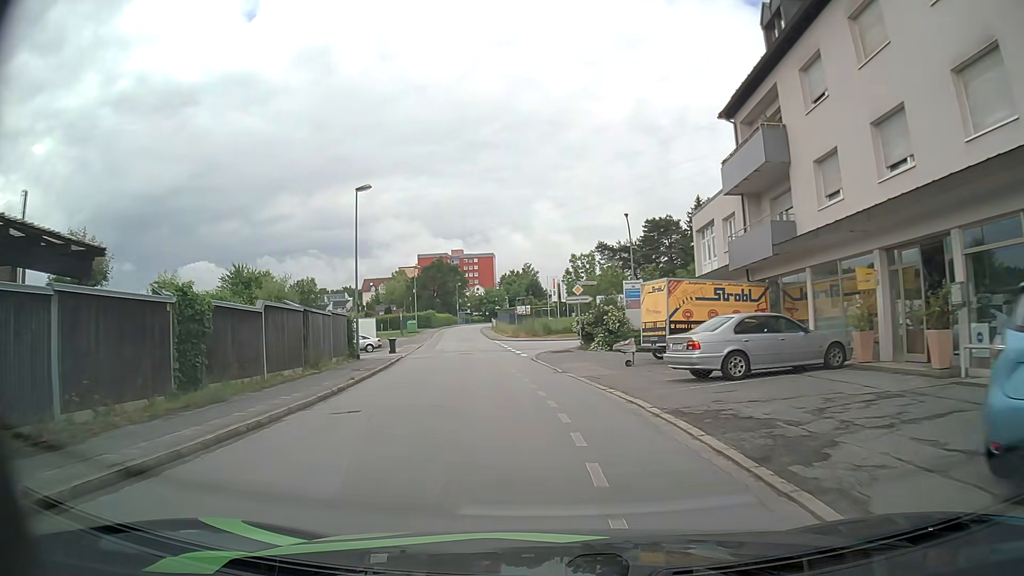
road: residential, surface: asphalt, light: Day
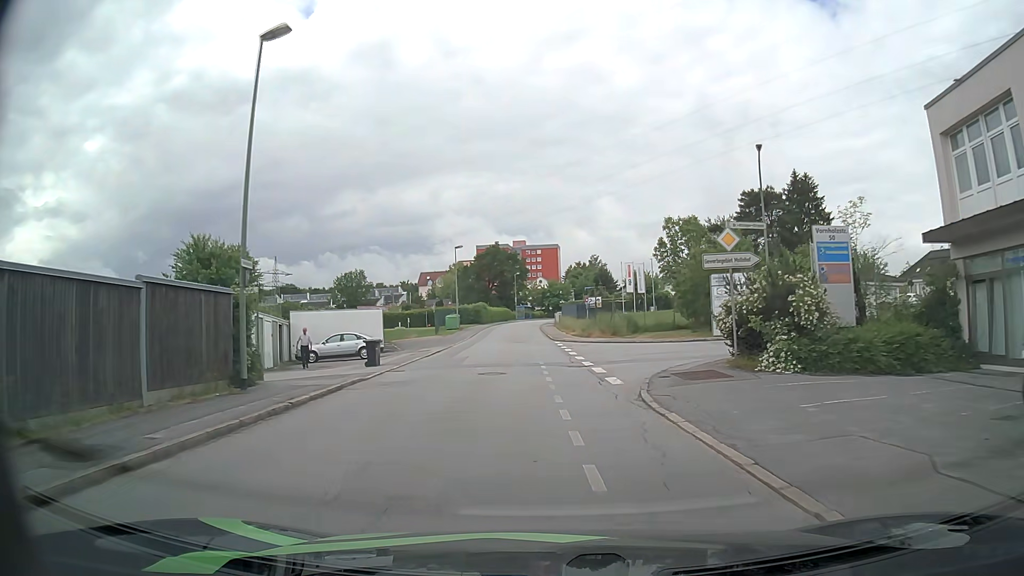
(-1.2, +18.2) m; -6°
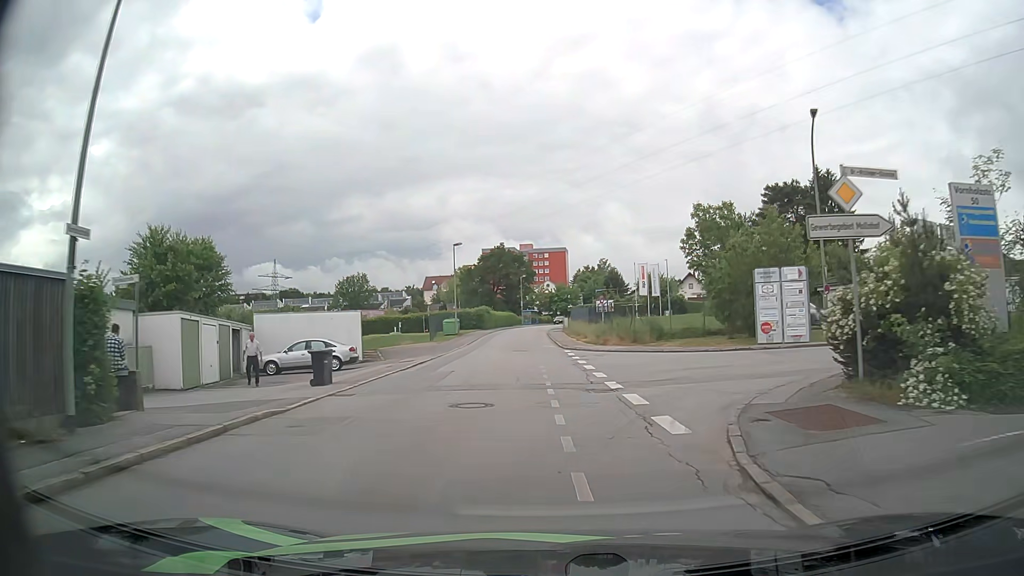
(0.0, +6.3) m; 0°
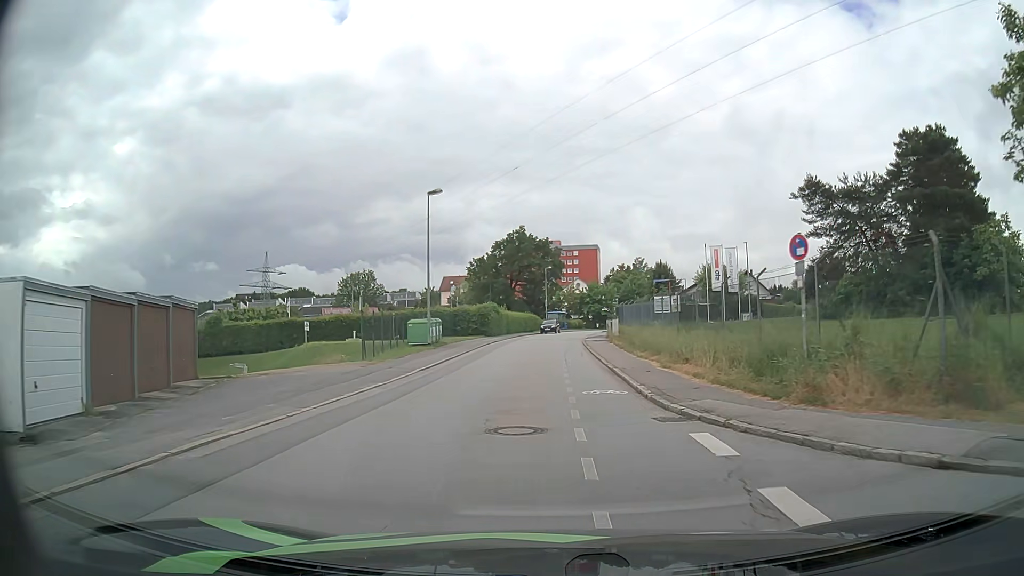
(-0.7, +25.2) m; -3°
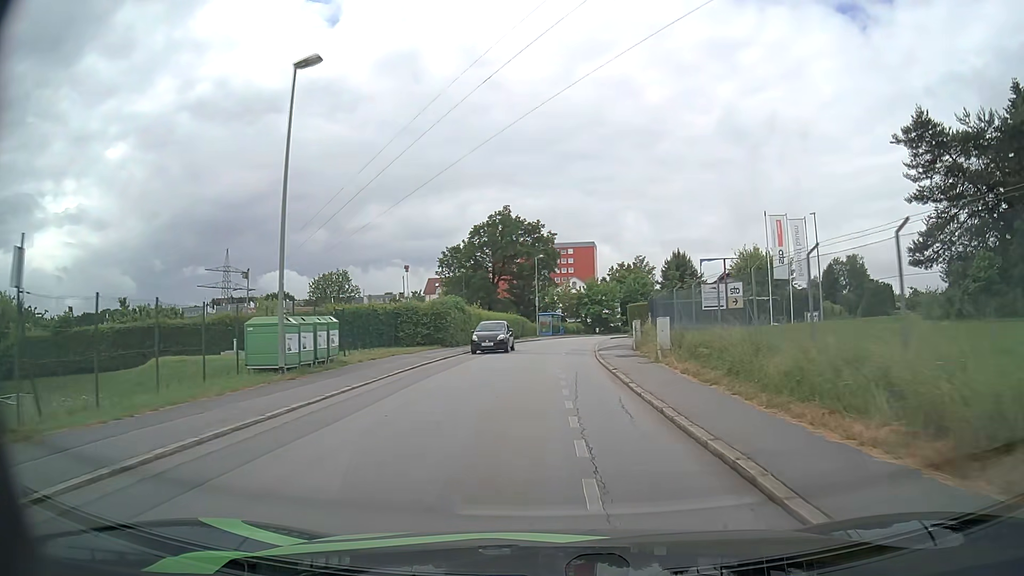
(+0.2, +19.0) m; +1°
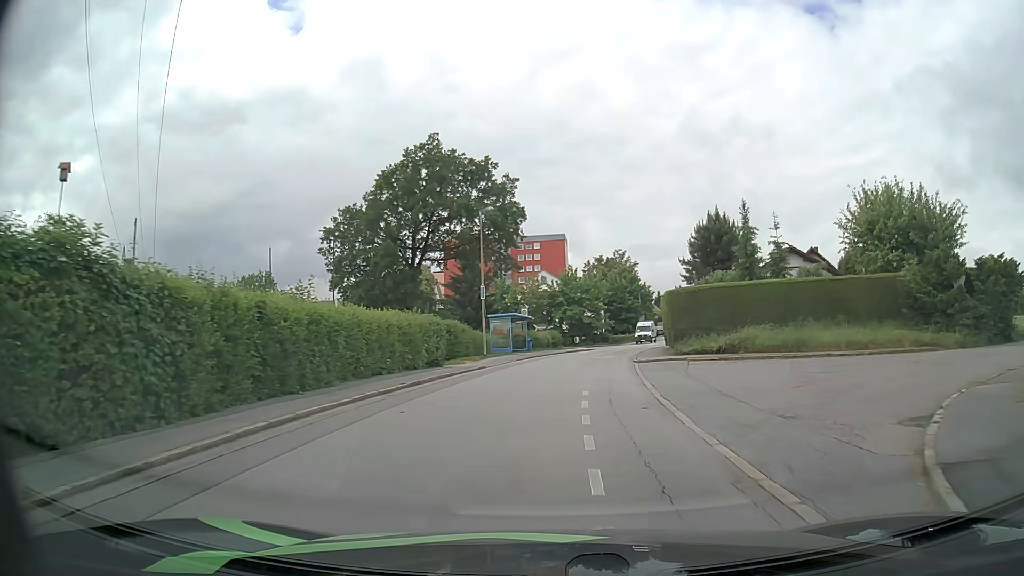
(+0.3, +31.3) m; +3°
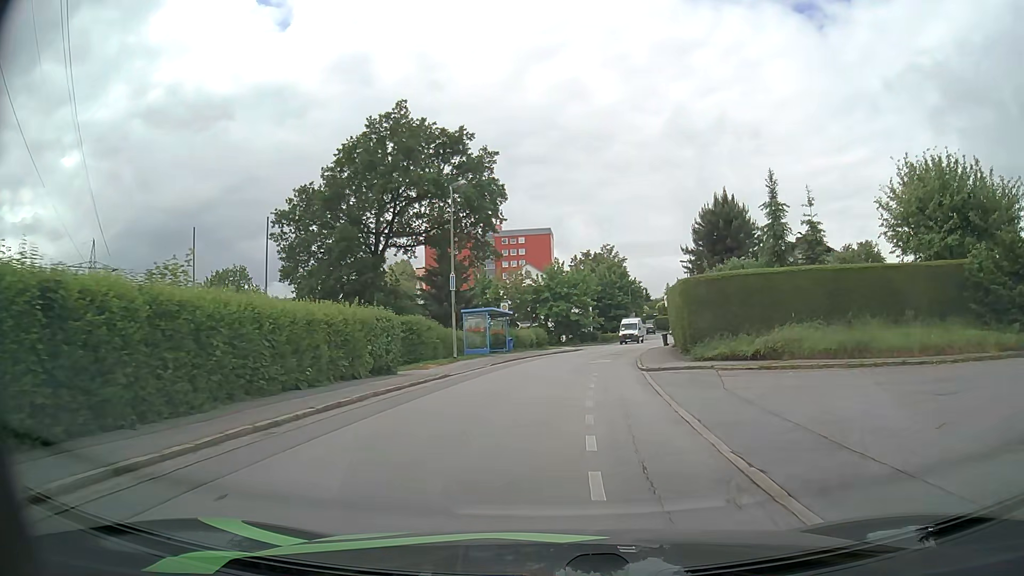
(+0.1, +6.2) m; +2°
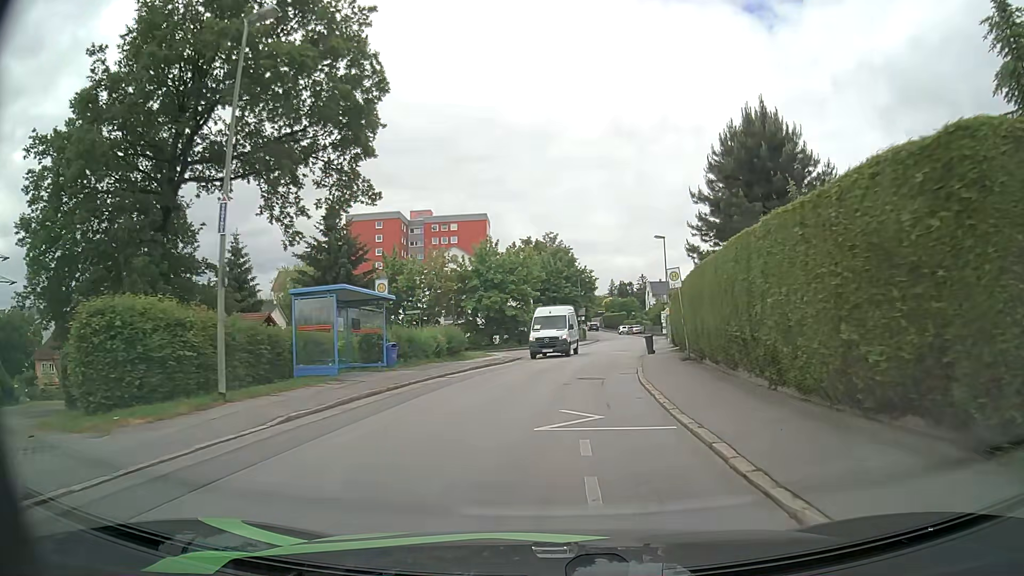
(+0.5, +18.1) m; +4°
(0, +10) (+1, +20) (+2, +30) (+4, +40) (+5, +50) (+7, +60) (+9, +69) (+10, +79) (+11, +89) (+12, +99) m
